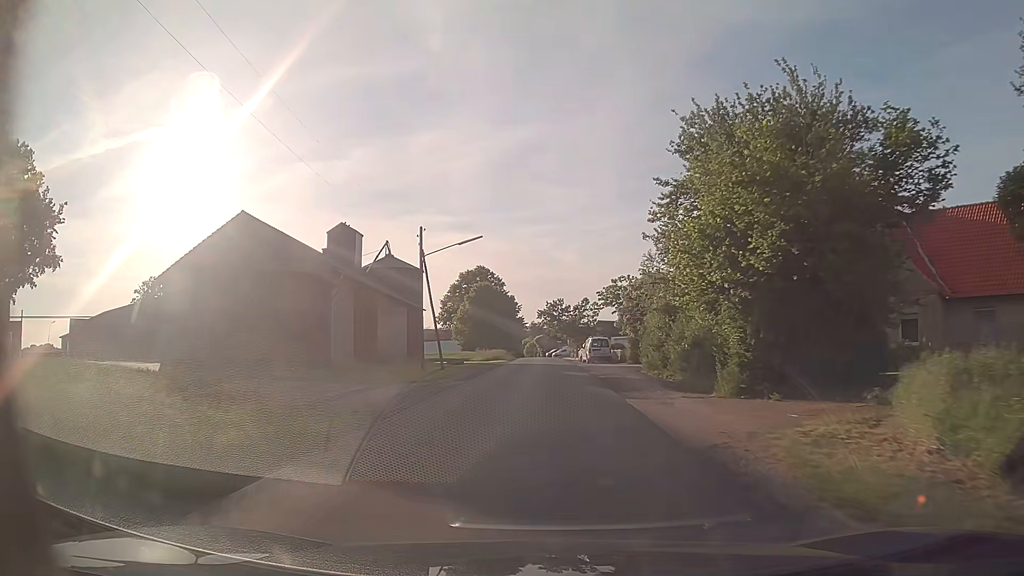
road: unclassified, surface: asphalt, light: Day
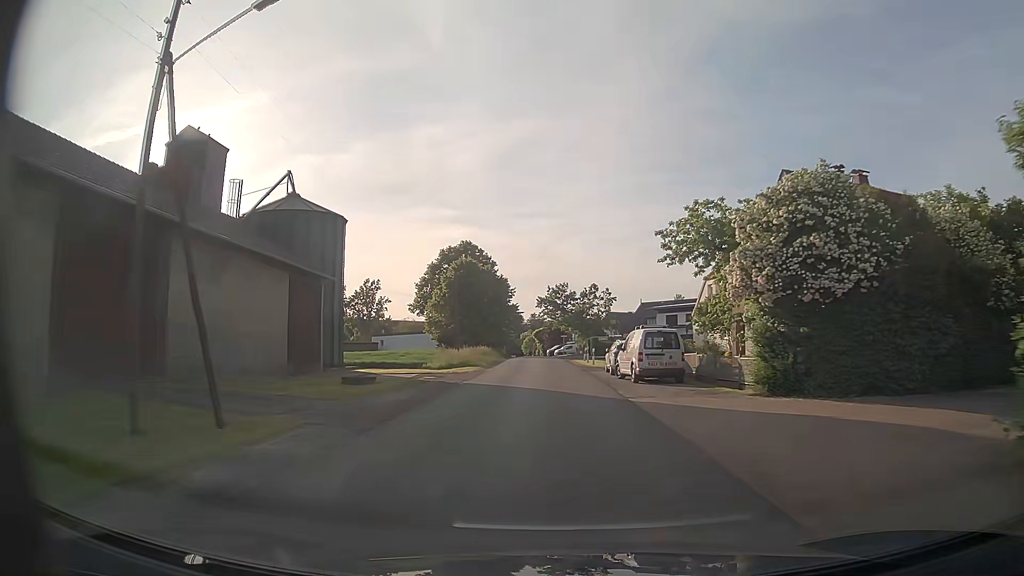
(-0.1, +25.3) m; 0°
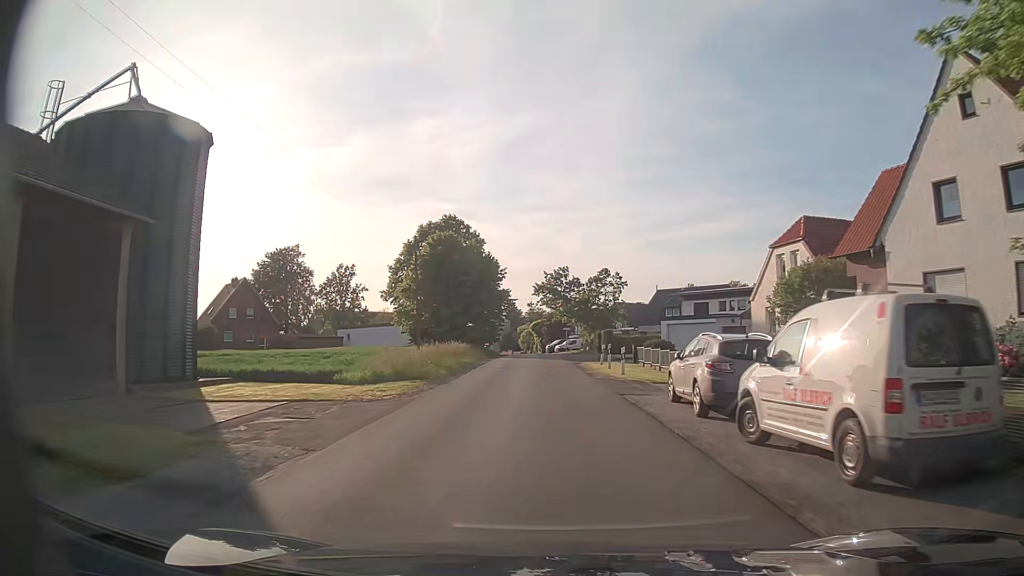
(+0.1, +16.8) m; -1°
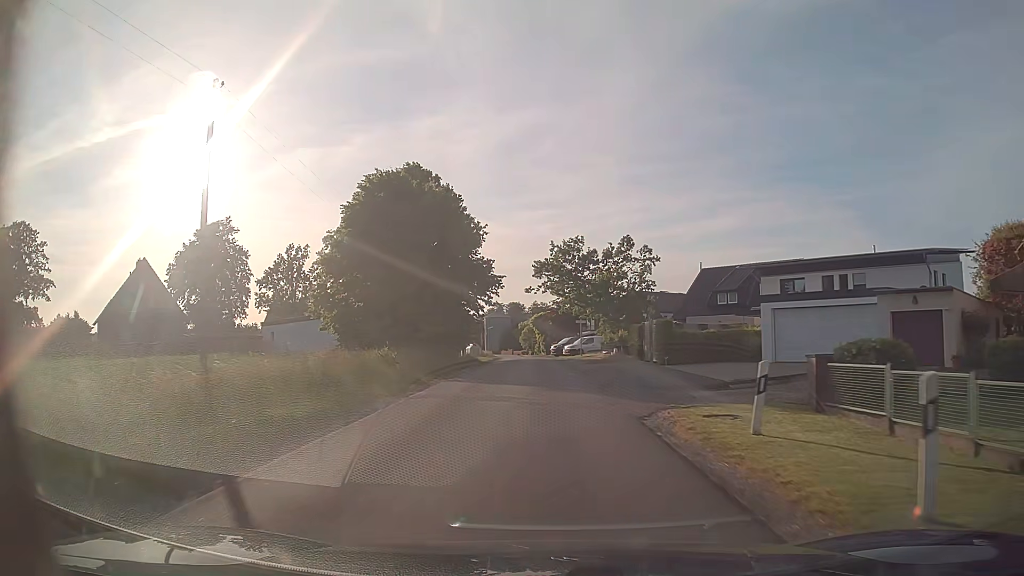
(+0.3, +25.2) m; +1°
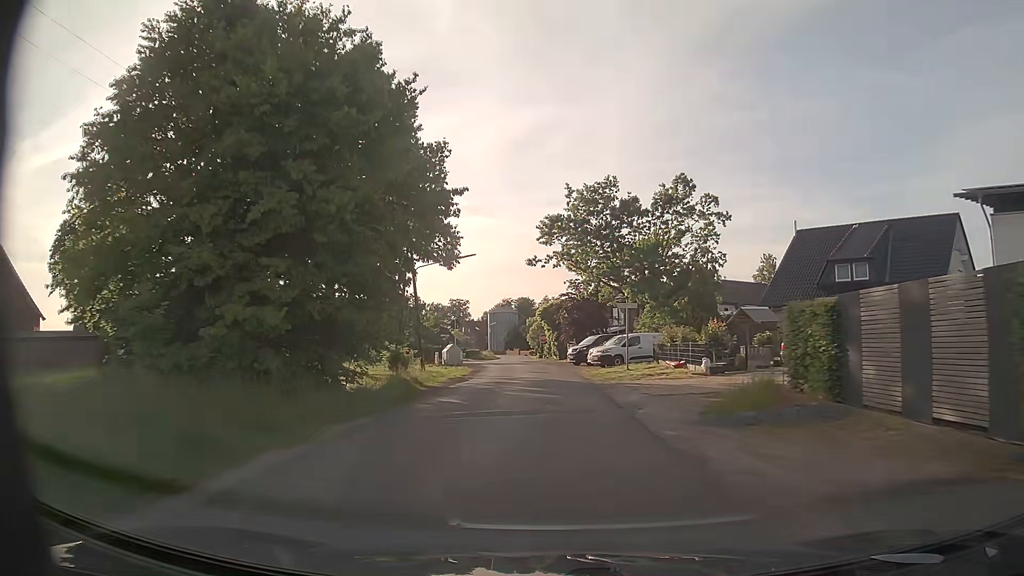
(-0.3, +24.8) m; -1°
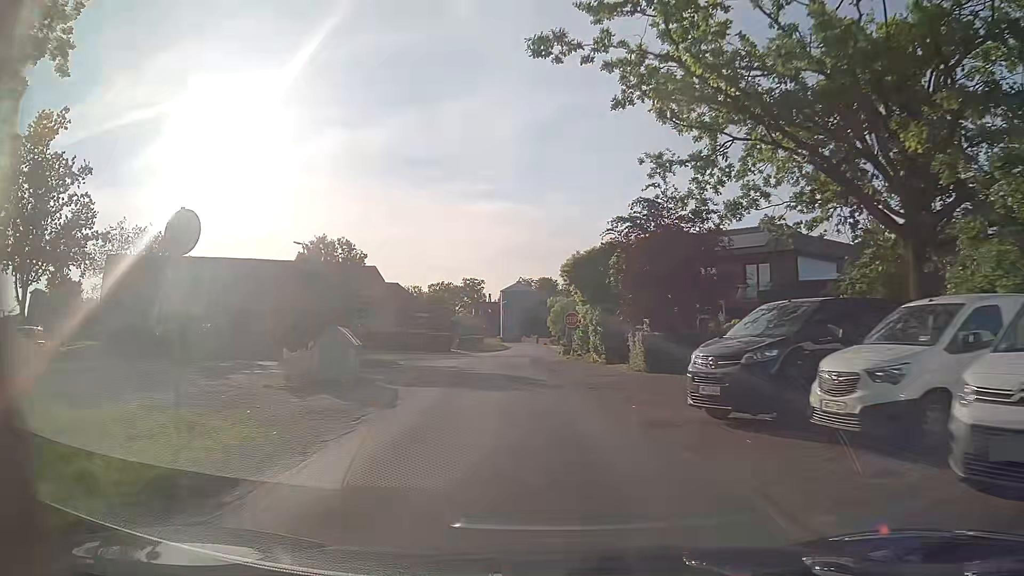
(-0.4, +32.2) m; -2°
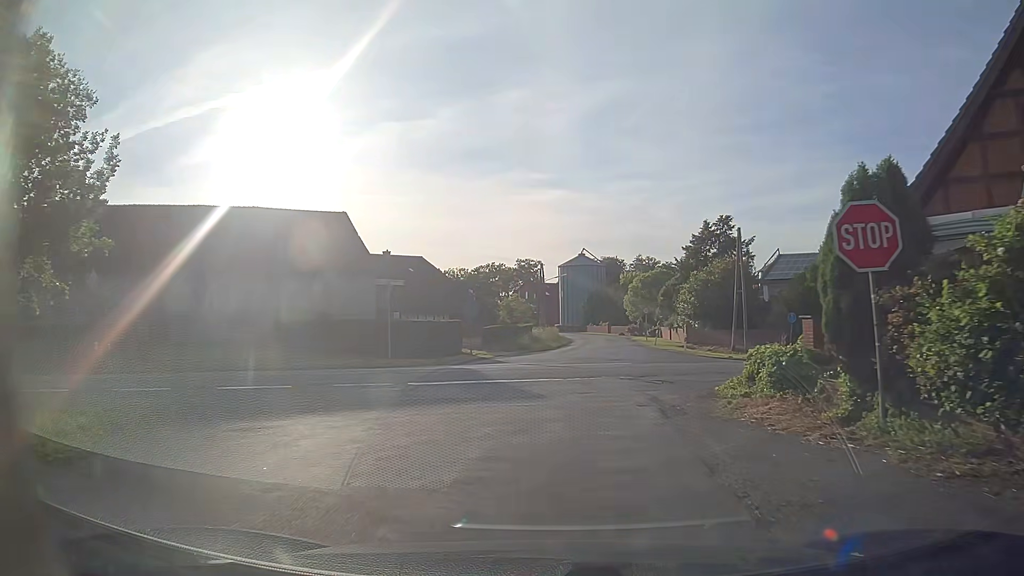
(-1.8, +32.0) m; -5°
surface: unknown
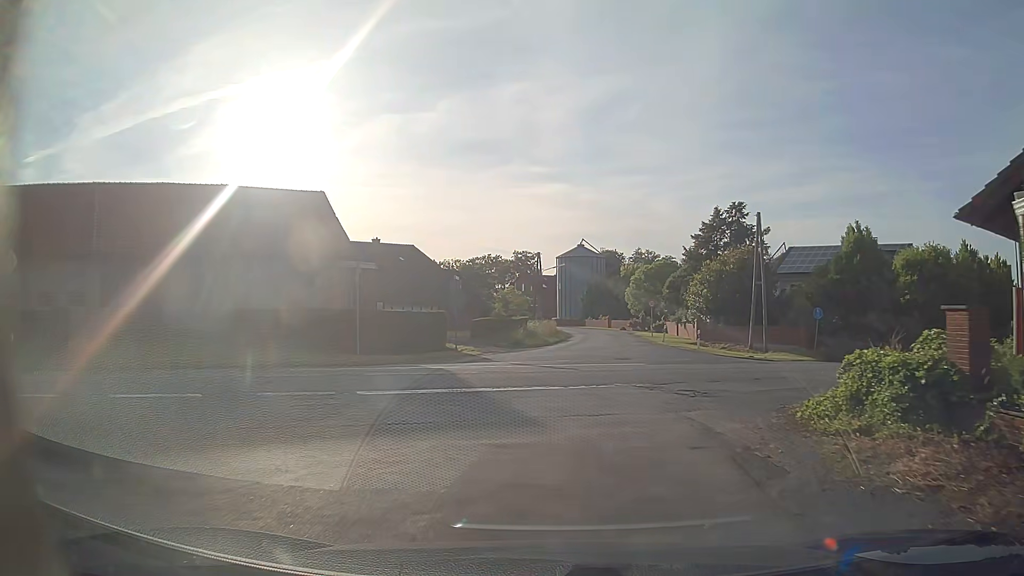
(-0.1, +4.5) m; -1°
